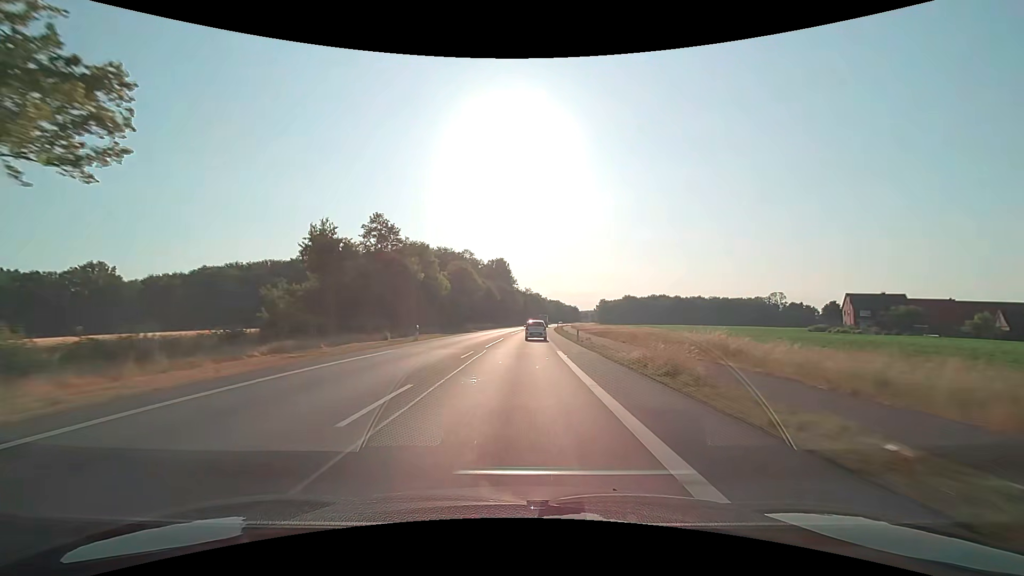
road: primary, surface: asphalt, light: Day
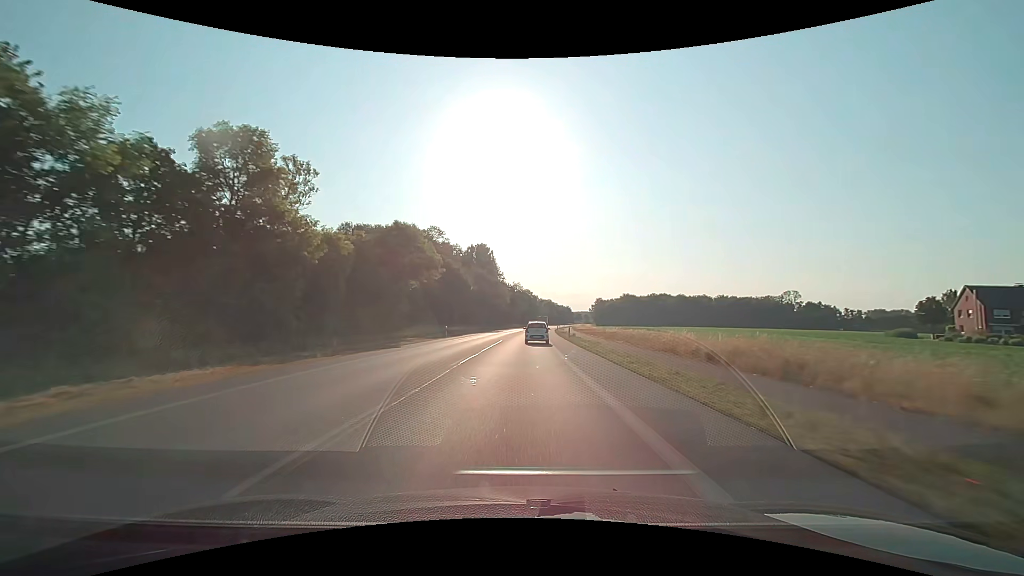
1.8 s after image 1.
(+0.4, +38.3) m; +1°
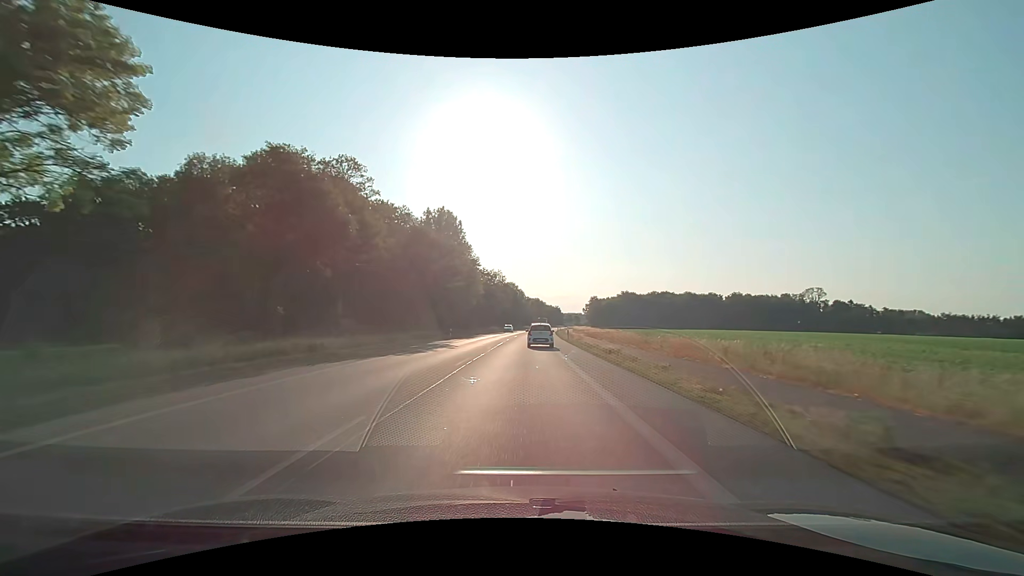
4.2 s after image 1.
(+0.6, +48.4) m; +2°
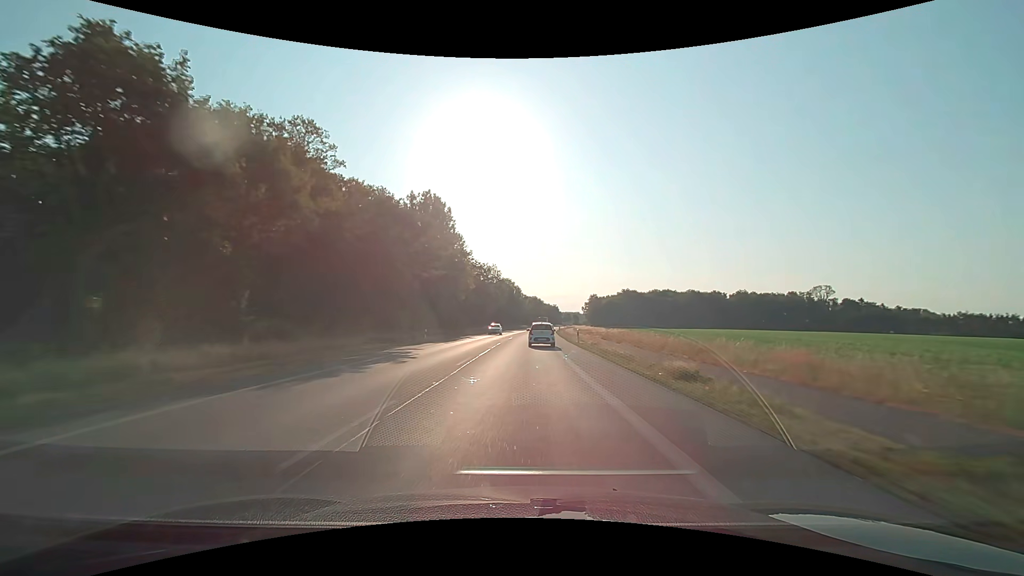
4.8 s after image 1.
(0.0, +11.8) m; 0°
